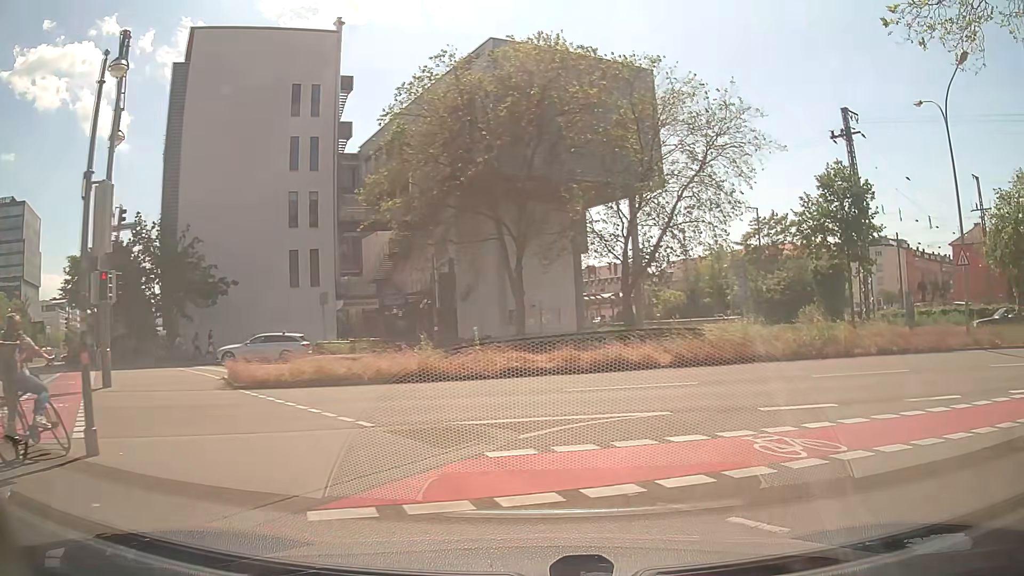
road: secondary_link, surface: asphalt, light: Day
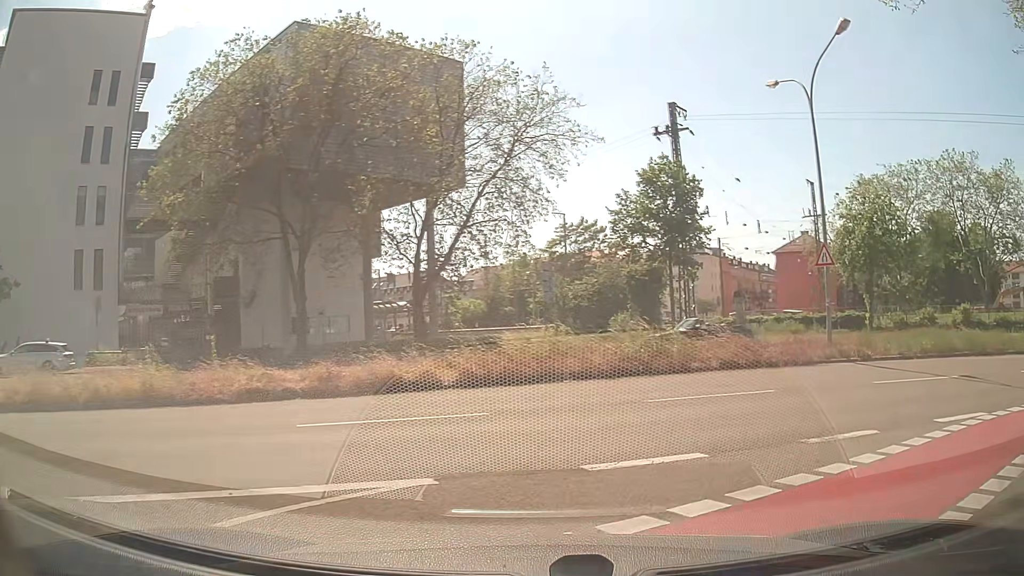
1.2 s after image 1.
(+0.5, +4.1) m; +16°
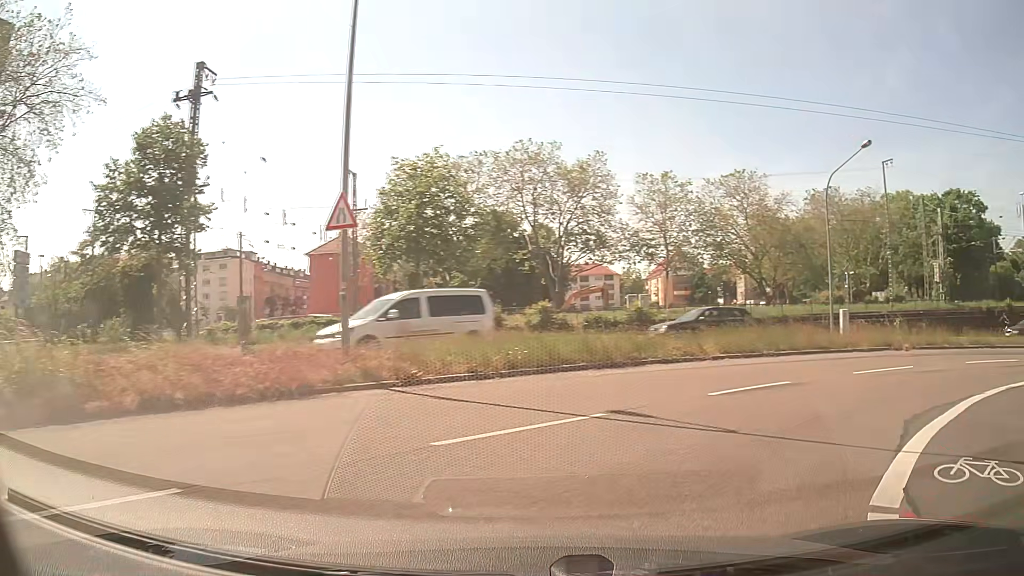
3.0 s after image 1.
(+2.9, +8.3) m; +38°
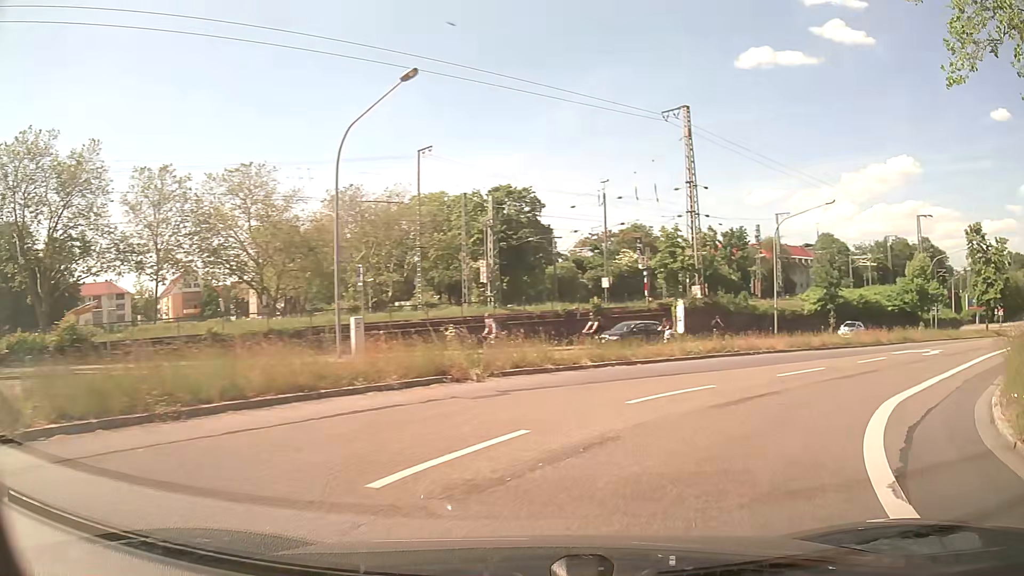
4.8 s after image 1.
(+4.3, +11.0) m; +41°
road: secondary
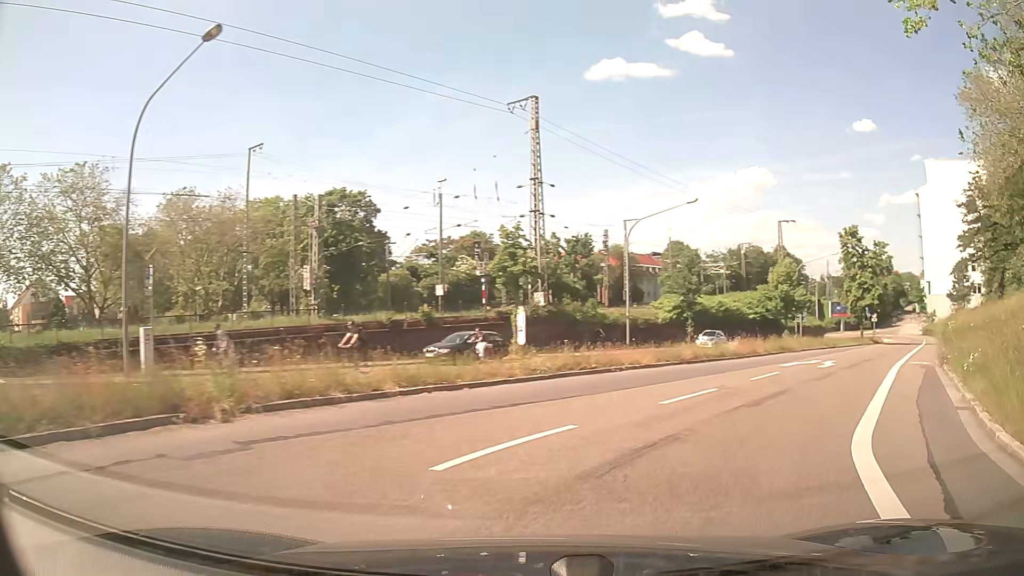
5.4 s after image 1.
(+0.5, +4.5) m; +12°
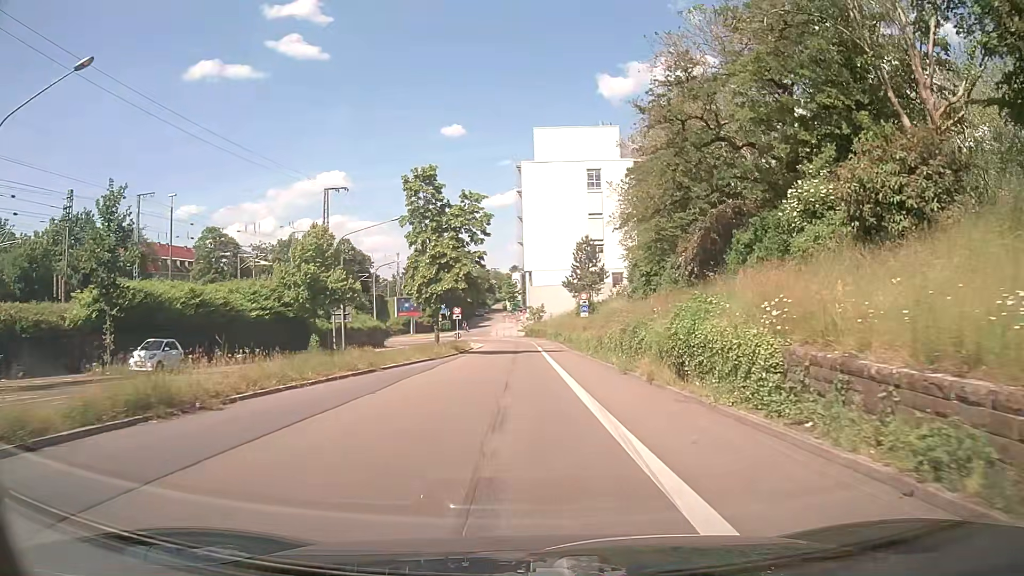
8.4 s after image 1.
(+12.0, +23.5) m; +37°
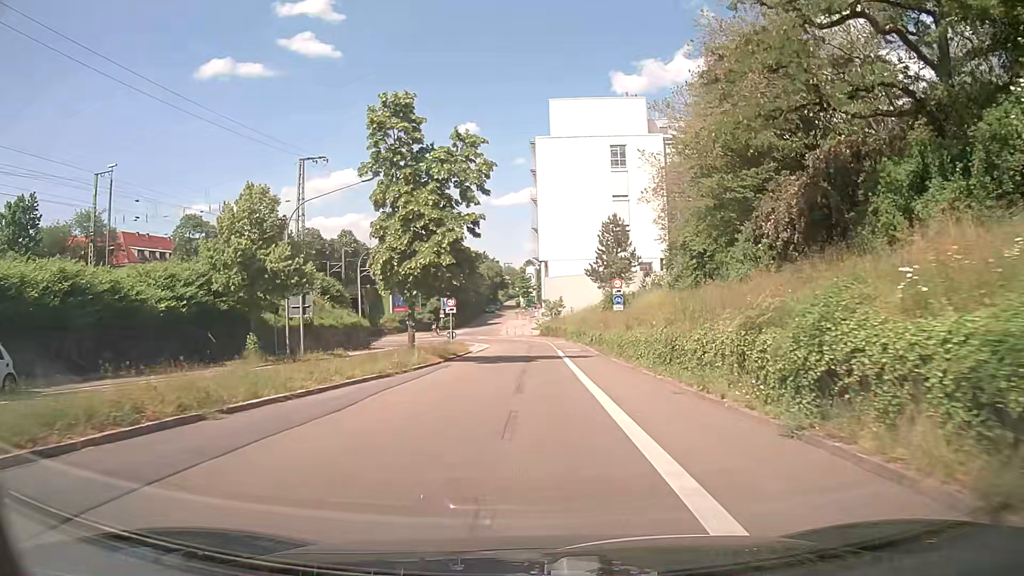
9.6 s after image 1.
(-0.2, +13.1) m; -1°
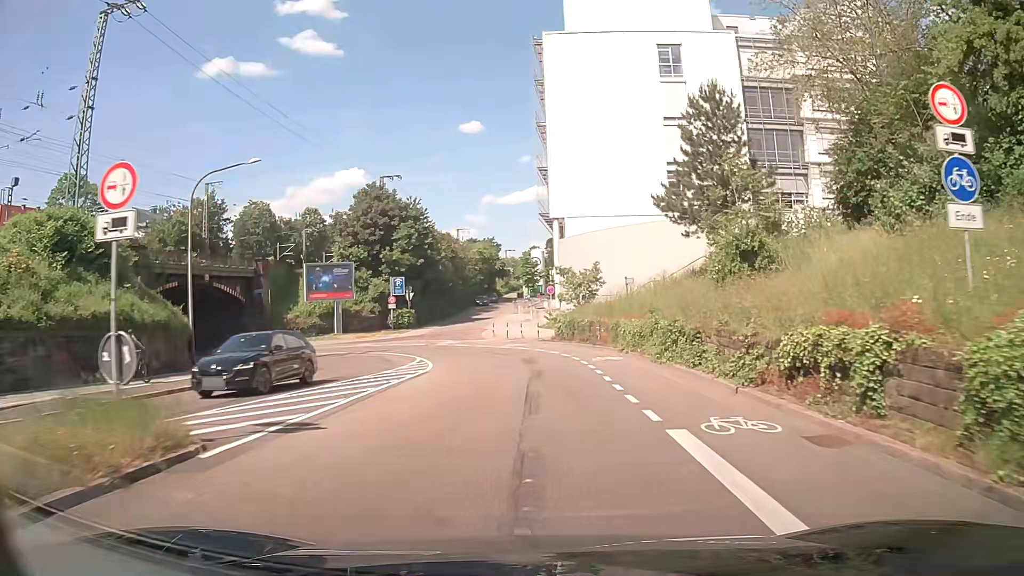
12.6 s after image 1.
(-0.3, +34.1) m; -1°
(0, +10) (0, +20) (-2, +30) (-8, +38) (-17, +42) (-27, +43) (-37, +43) (-47, +43) (-57, +44) (-67, +45) m
